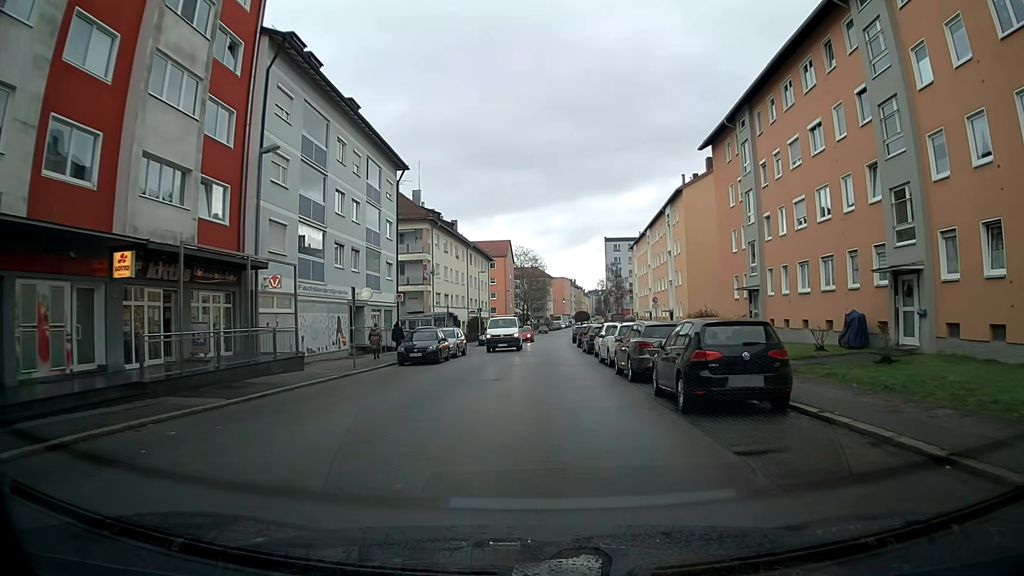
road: tertiary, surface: asphalt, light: Day
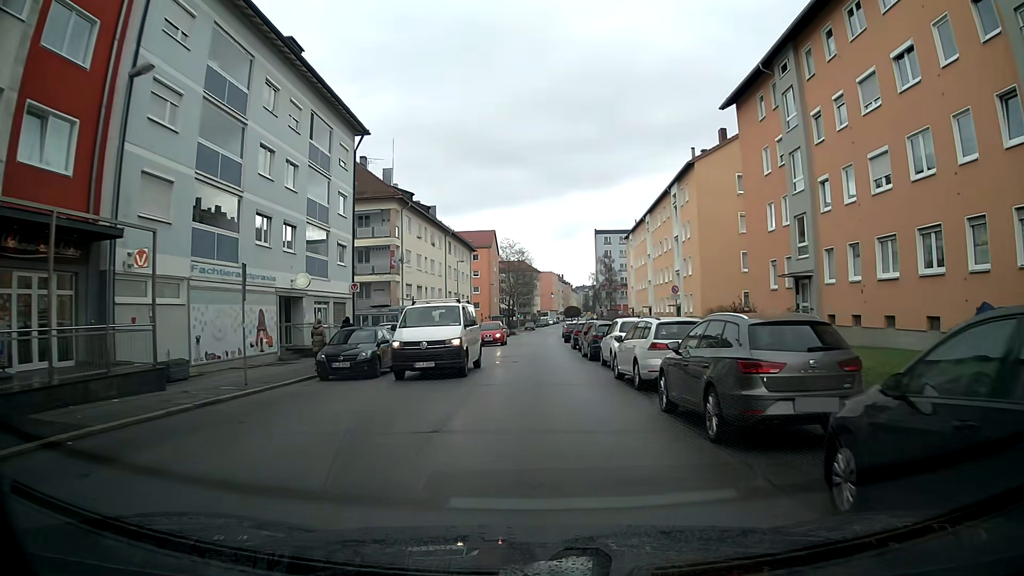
(0.0, +8.7) m; +1°
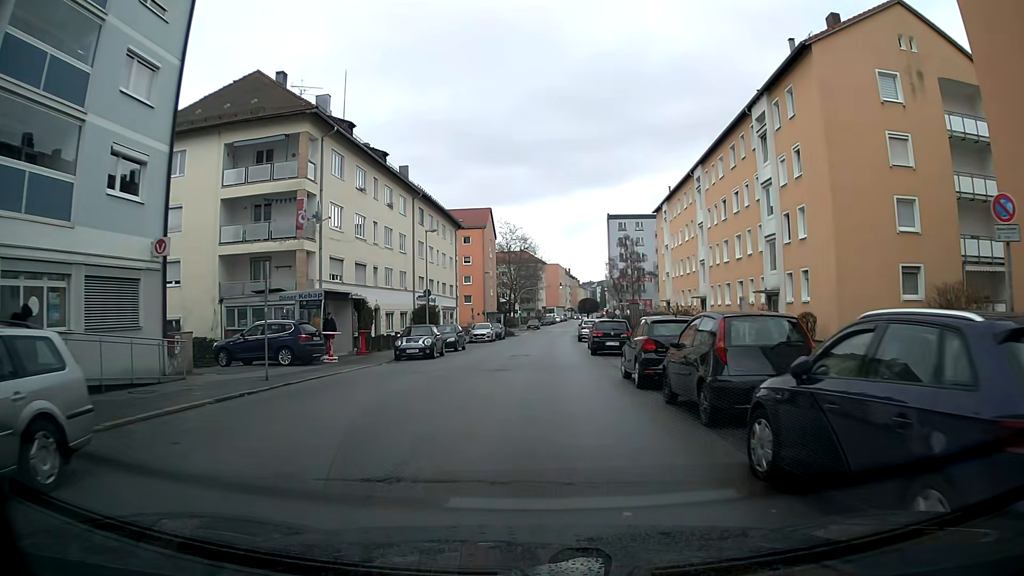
(0.0, +21.7) m; -1°
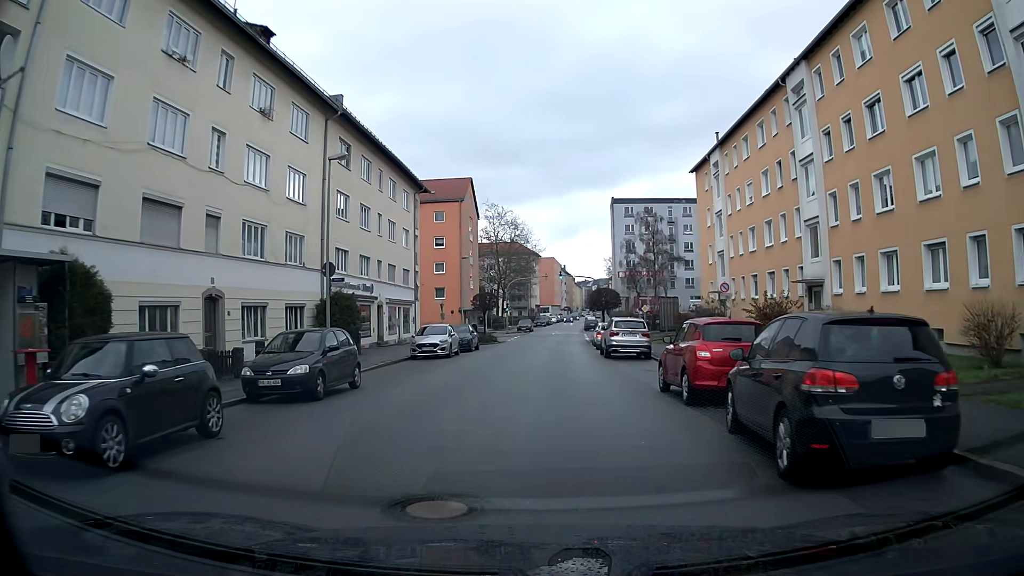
(+0.2, +21.9) m; +1°
